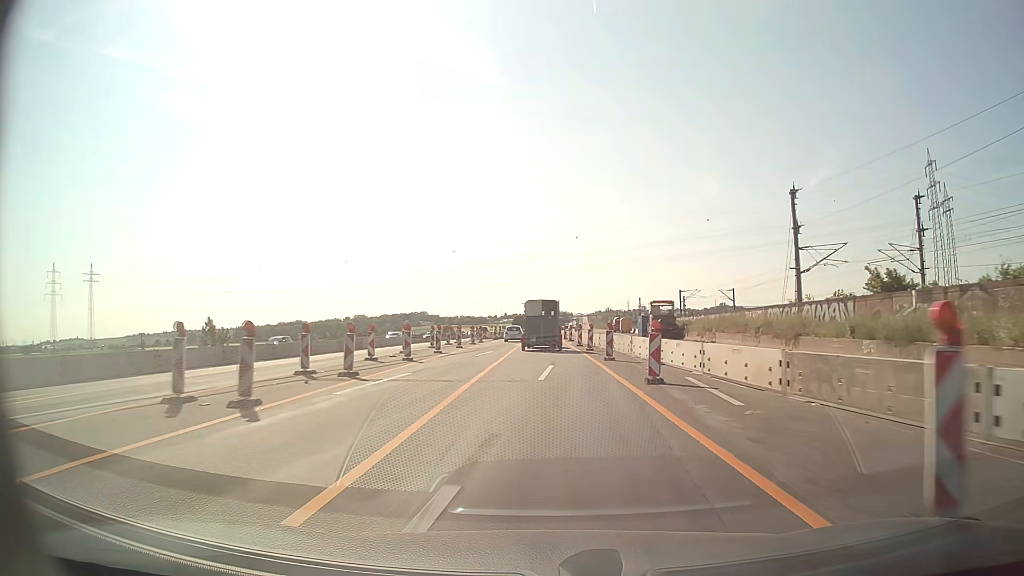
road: motorway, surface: asphalt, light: Day
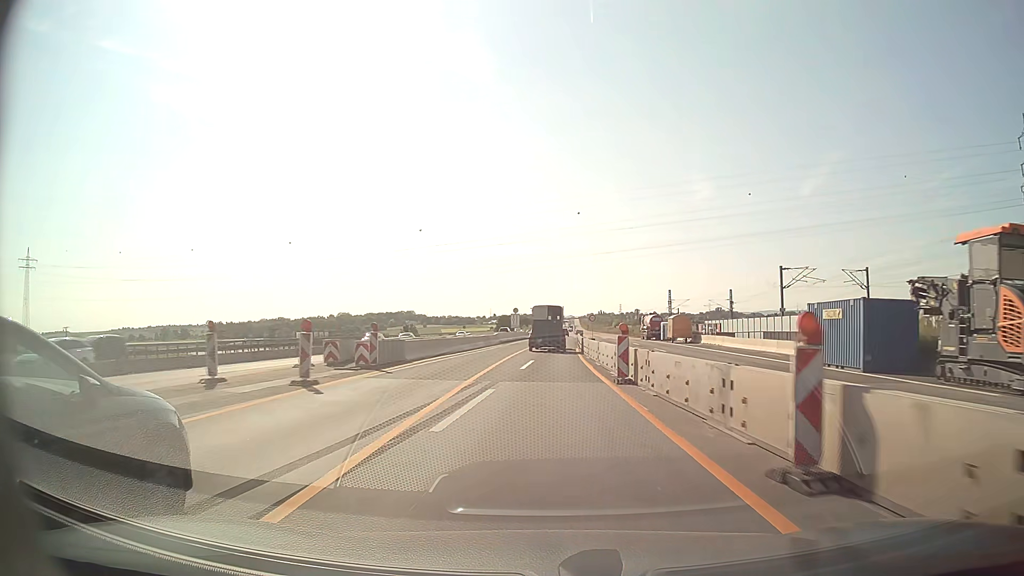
(-0.1, +57.2) m; +1°
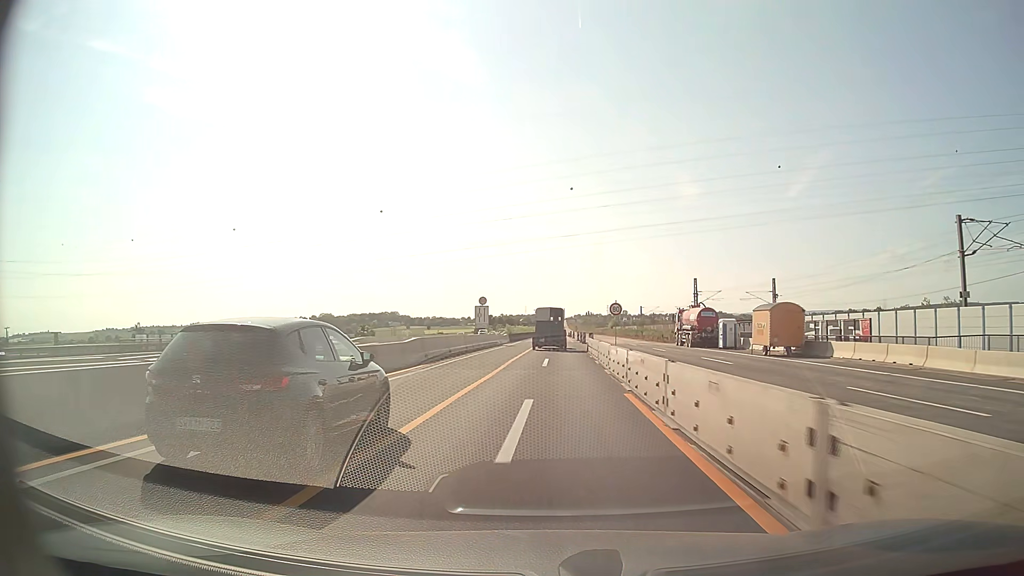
(+0.3, +34.4) m; +1°
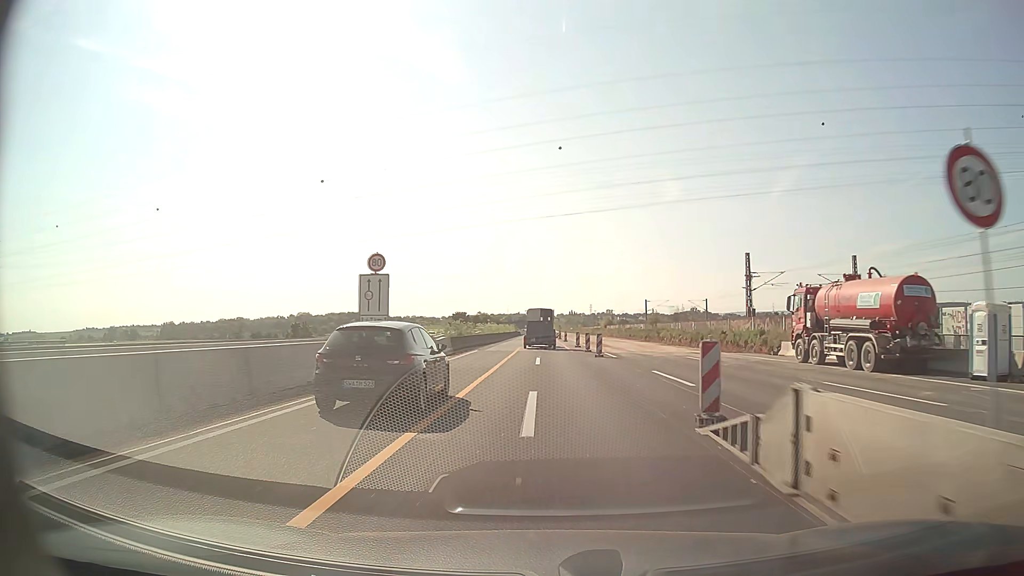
(+0.5, +34.8) m; +1°
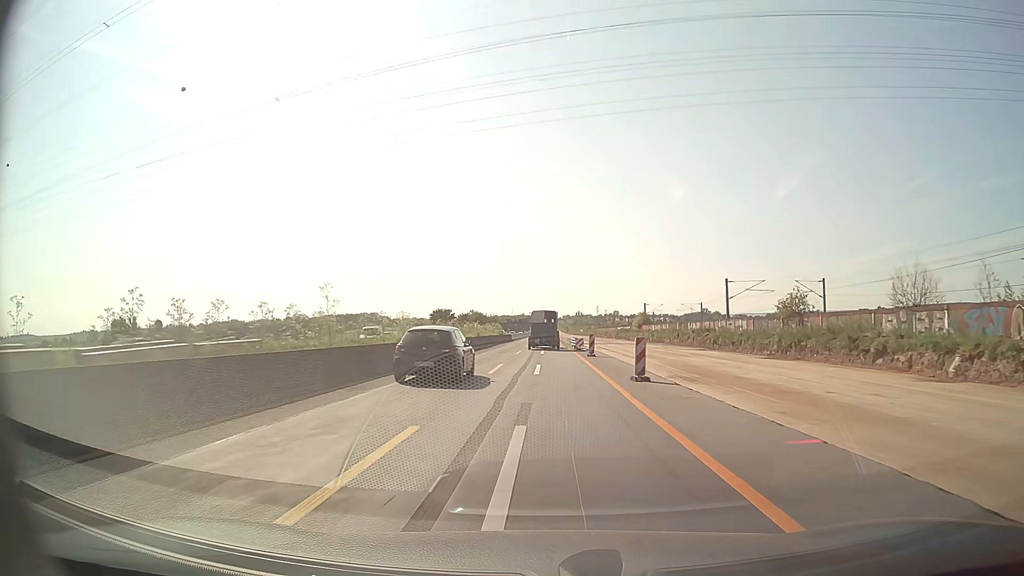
(+0.2, +59.1) m; 0°
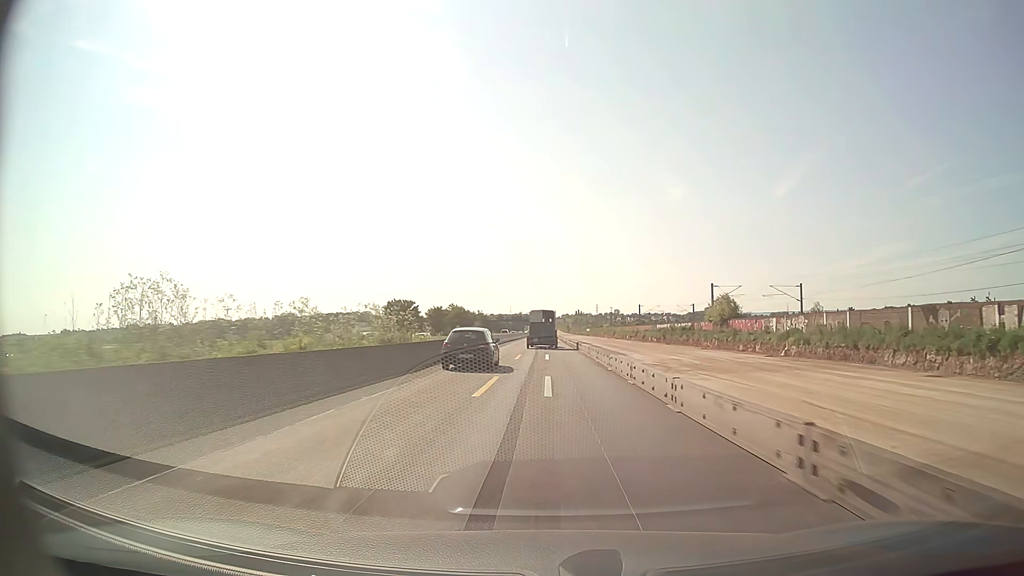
(0.0, +59.8) m; 0°
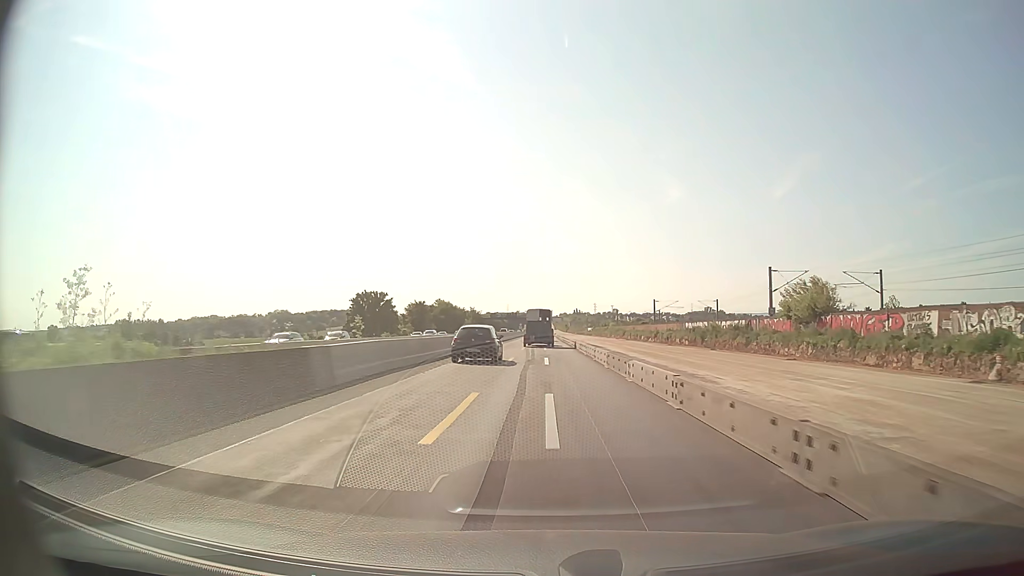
(0.0, +23.8) m; 0°
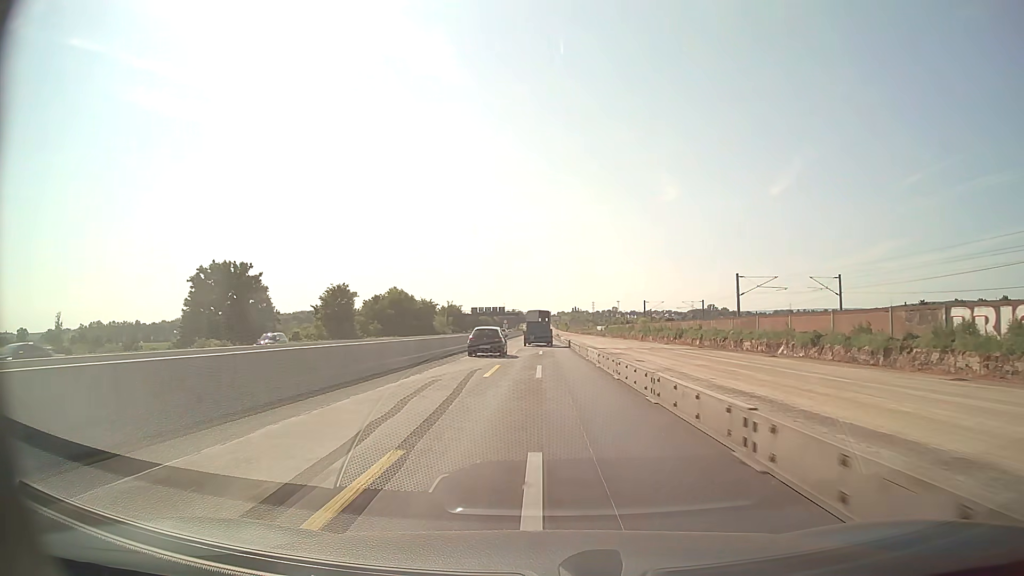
(+0.3, +58.9) m; 0°
(0, +10) (0, +20) (0, +30) (0, +40) (0, +50) (0, +60) (0, +70) (0, +80) (0, +90) (0, +100) m
